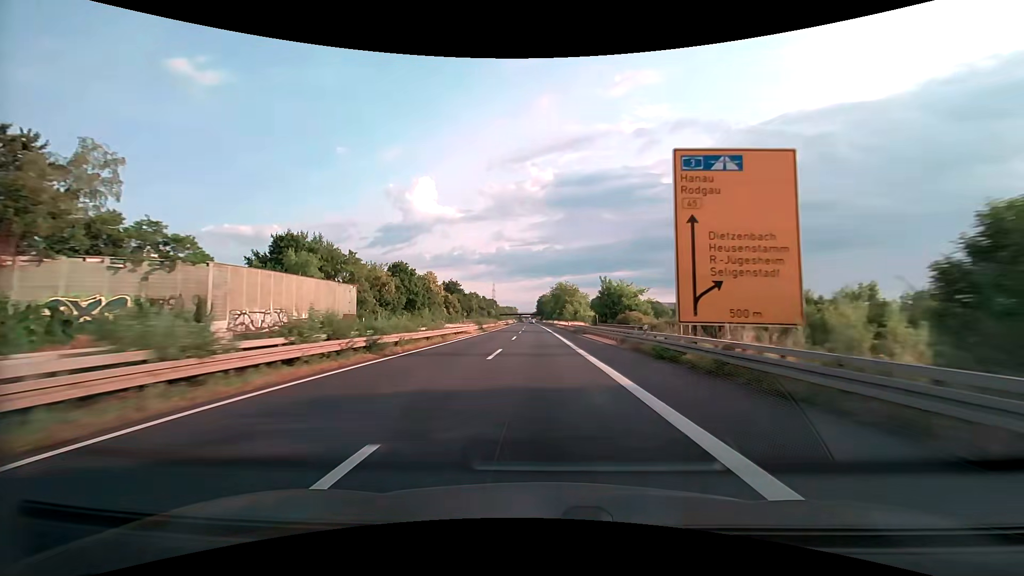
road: trunk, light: Day
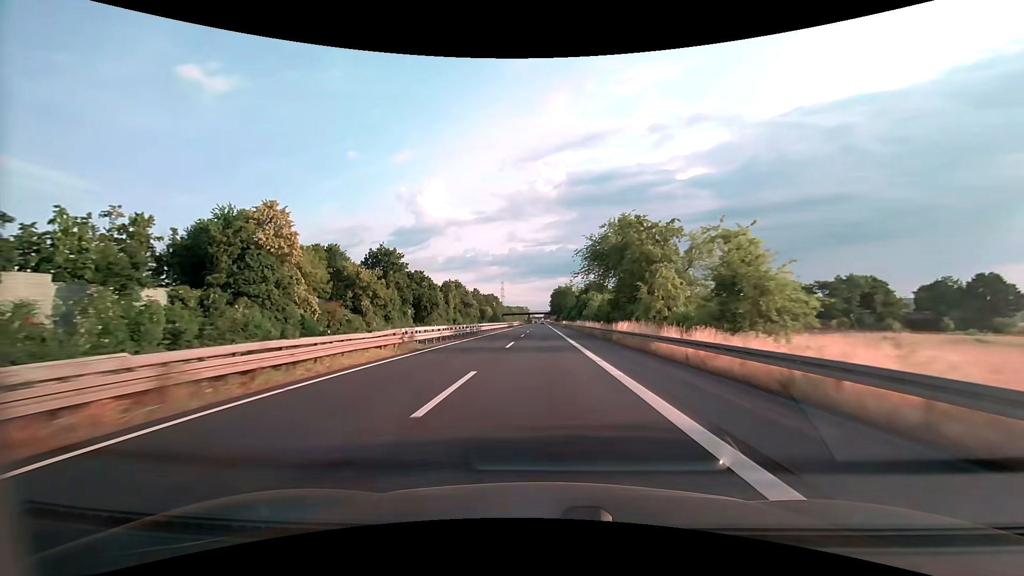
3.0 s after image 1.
(-1.4, +82.3) m; -1°
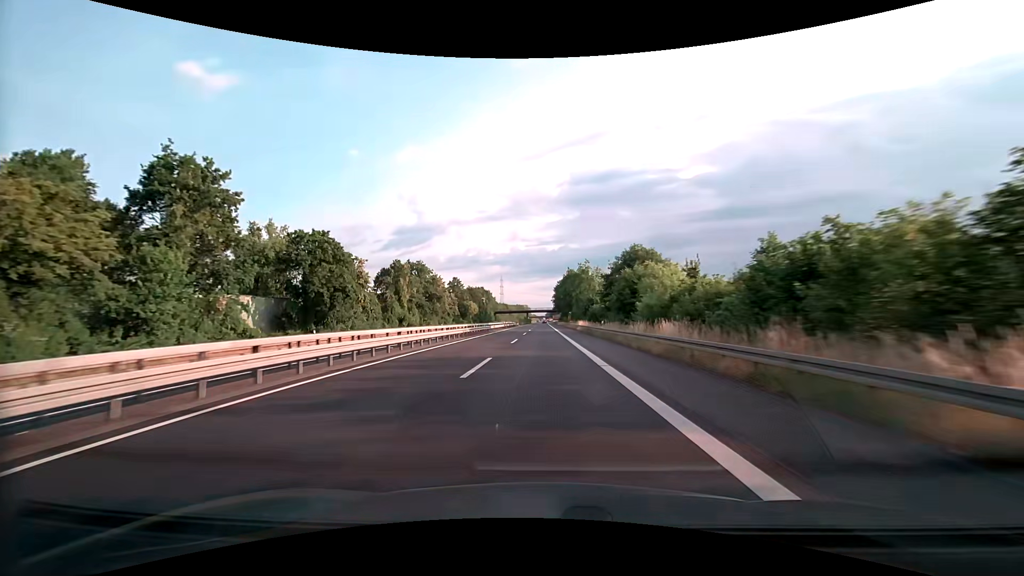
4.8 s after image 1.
(-0.1, +49.3) m; 0°
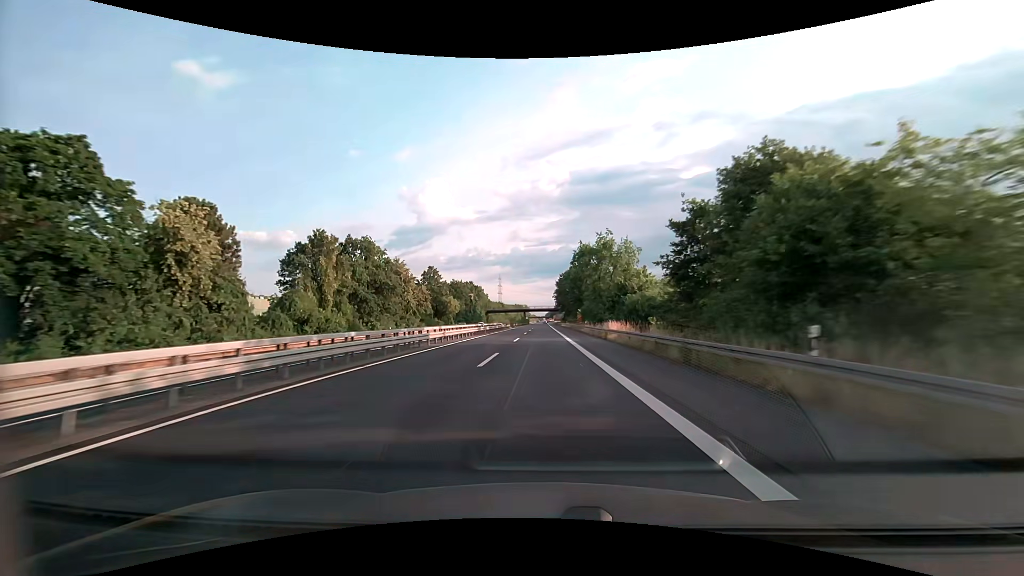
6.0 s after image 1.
(+0.1, +32.9) m; 0°
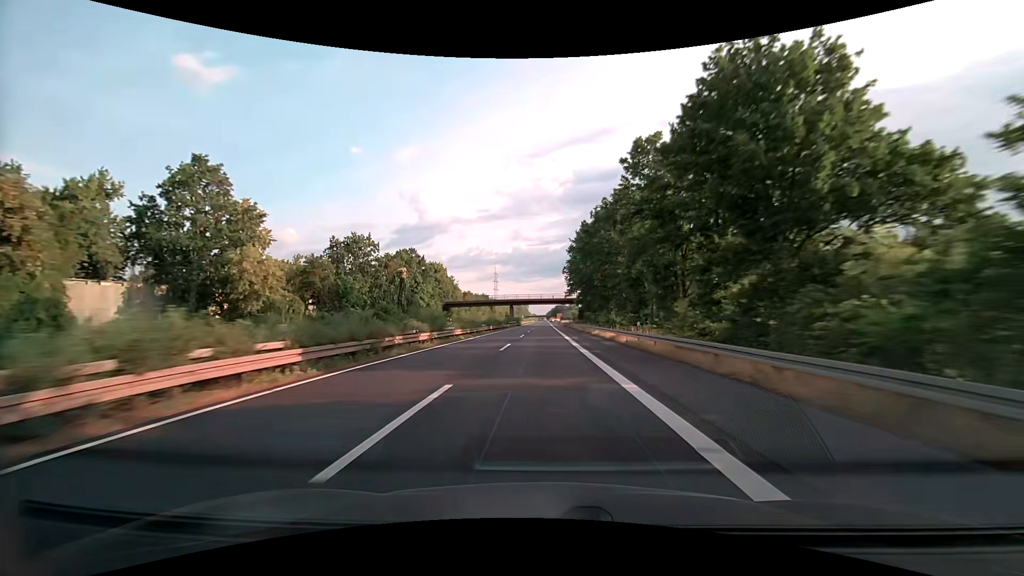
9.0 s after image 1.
(+0.1, +82.3) m; 0°
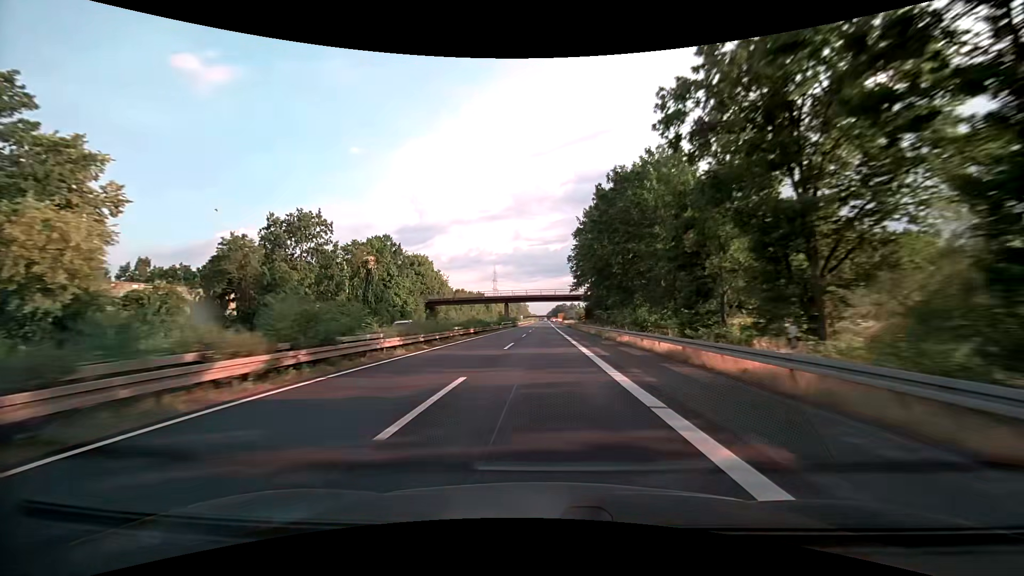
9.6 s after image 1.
(0.0, +16.5) m; 0°
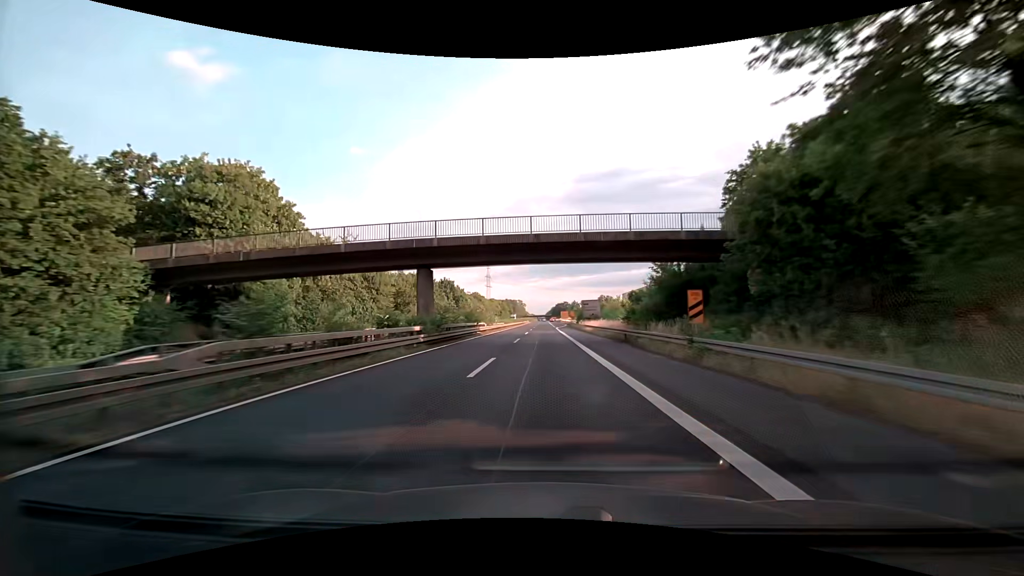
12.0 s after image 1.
(+0.2, +65.9) m; 0°
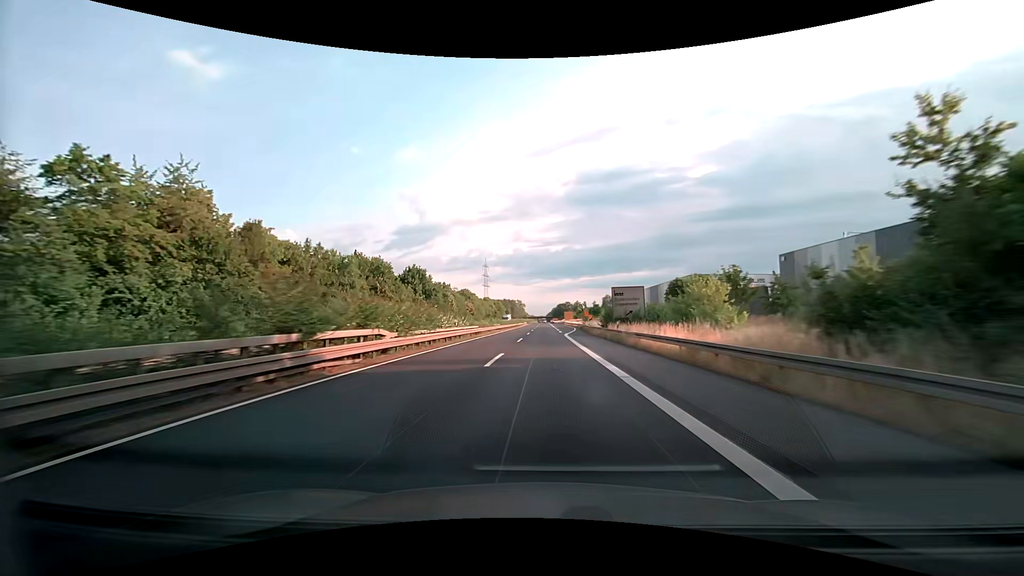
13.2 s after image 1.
(+0.1, +32.9) m; 0°
(0, +10) (0, +20) (0, +30) (0, +40) (0, +50) (0, +60) (0, +70) (+1, +80) (+1, +90) (+1, +100) m
